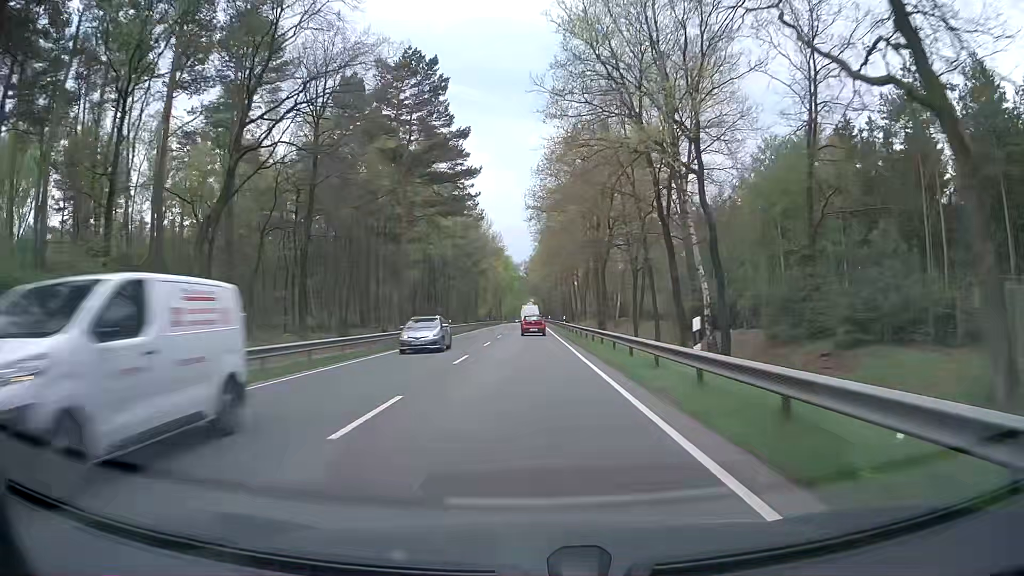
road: primary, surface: asphalt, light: Day
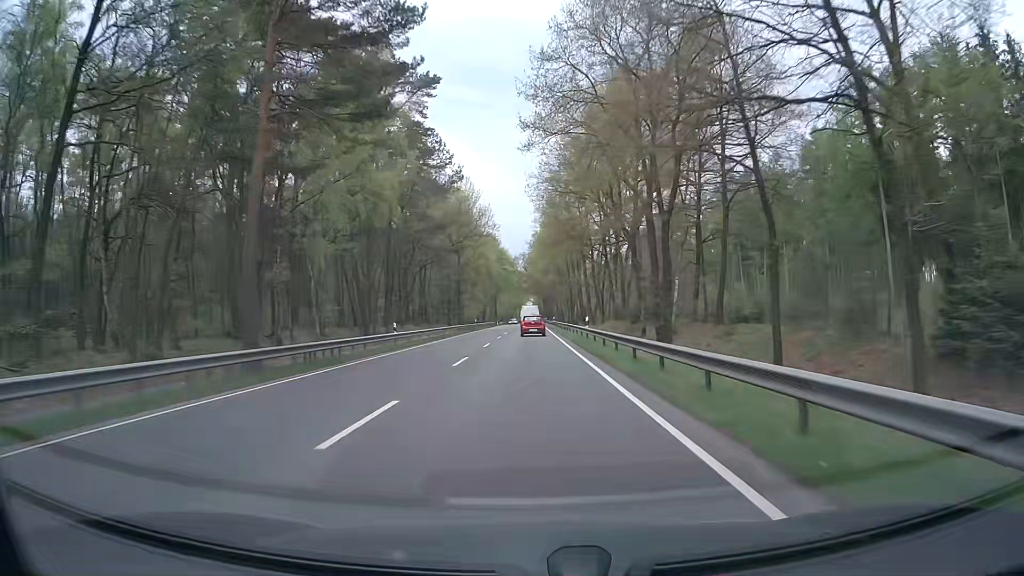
(-0.1, +24.5) m; 0°
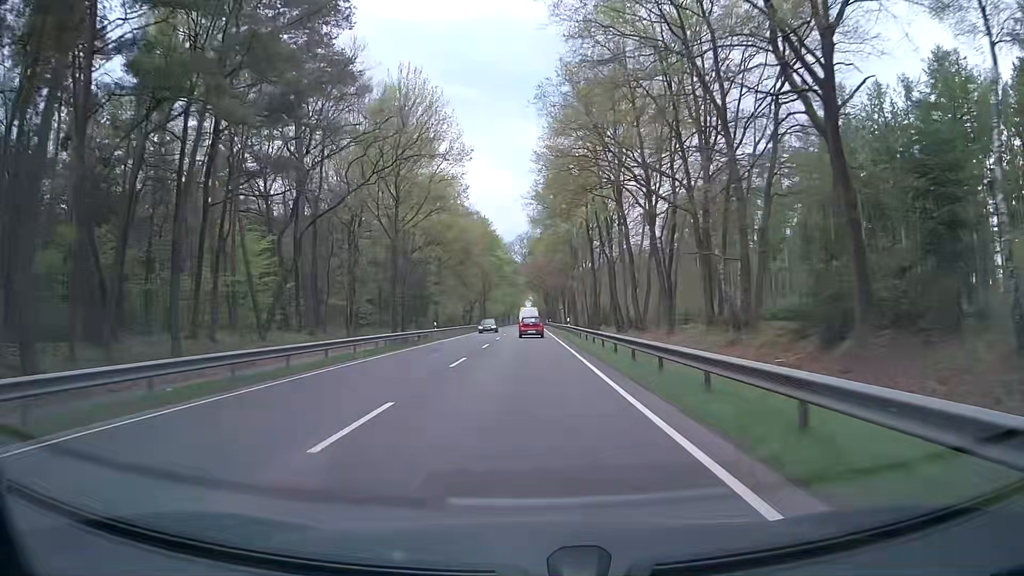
(+0.1, +36.2) m; 0°
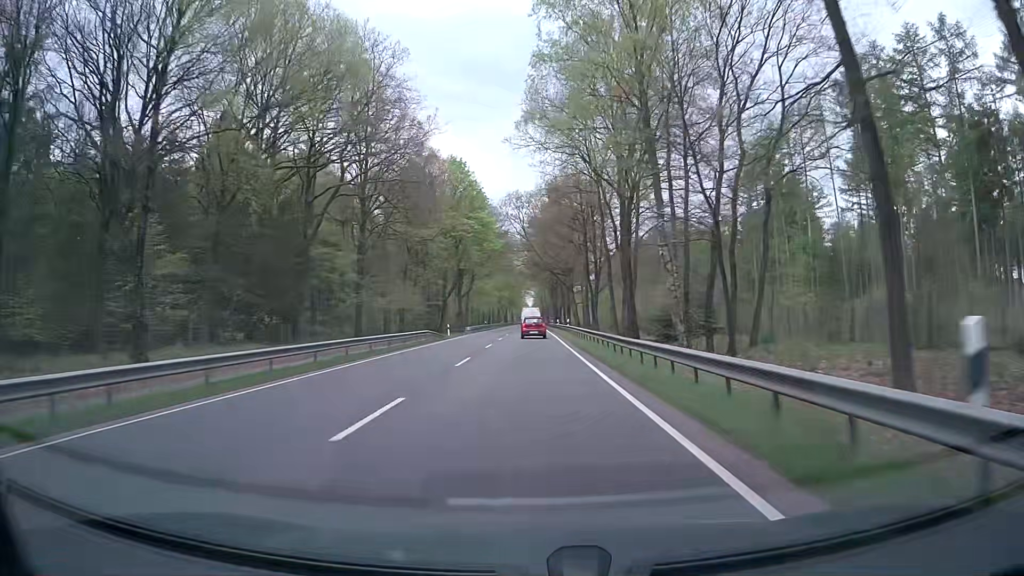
(+0.1, +47.4) m; 0°
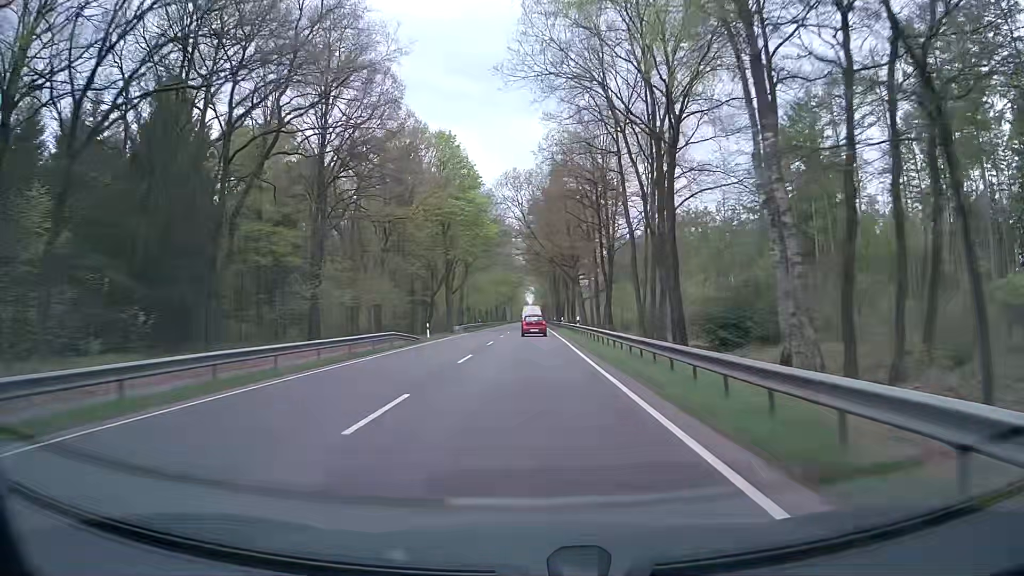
(0.0, +11.7) m; 0°
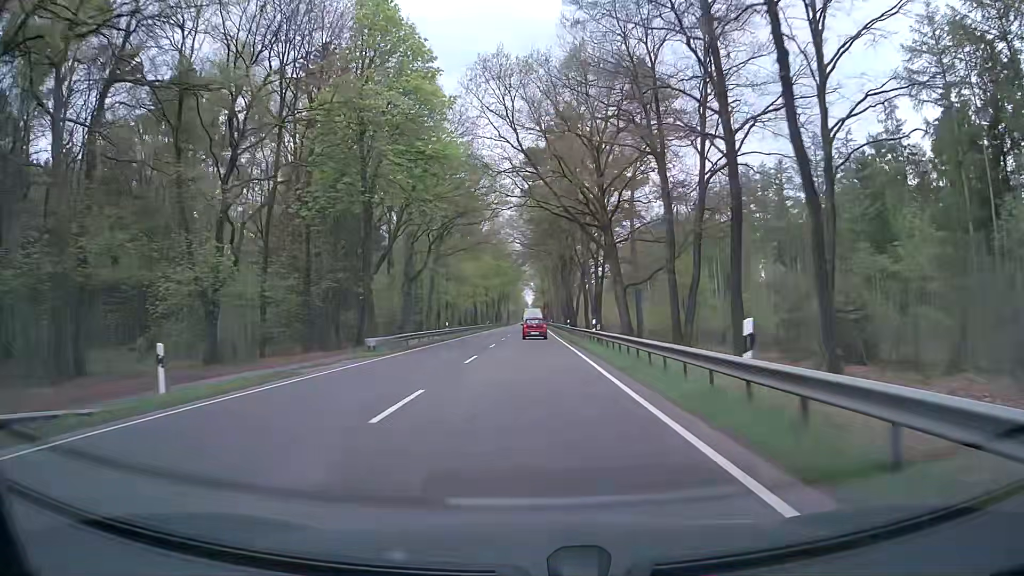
(+0.1, +35.1) m; 0°
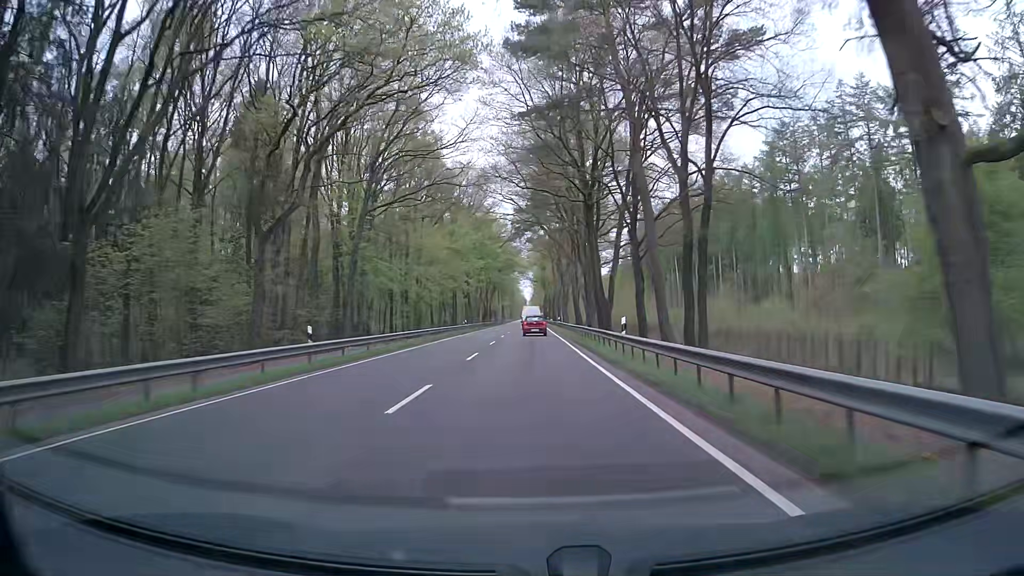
(0.0, +35.4) m; 0°
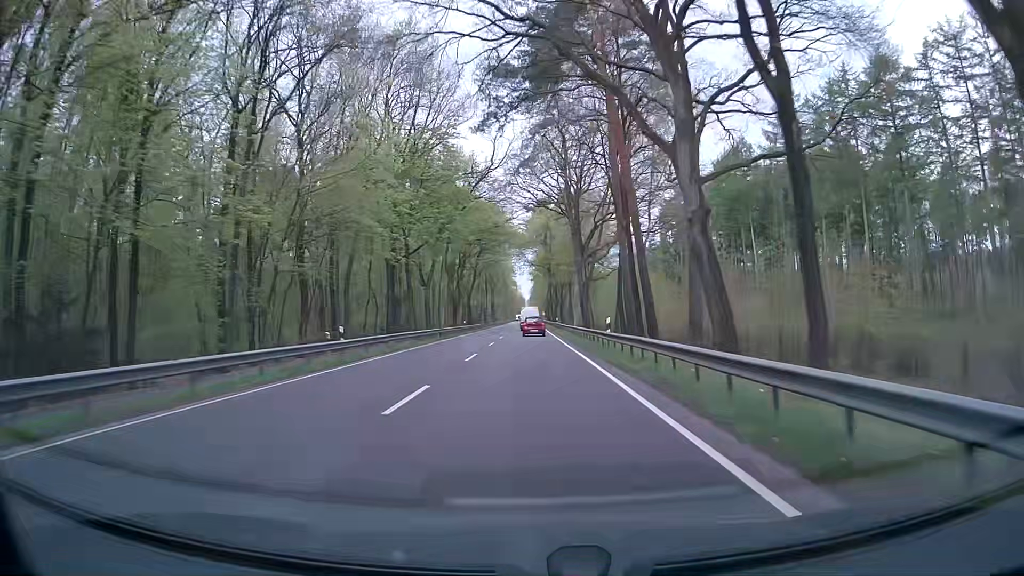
(+0.2, +48.5) m; 0°
(0, +10) (0, +20) (0, +30) (0, +40) (0, +50) (0, +60) (0, +70) (0, +80) (0, +90) (0, +100) m
